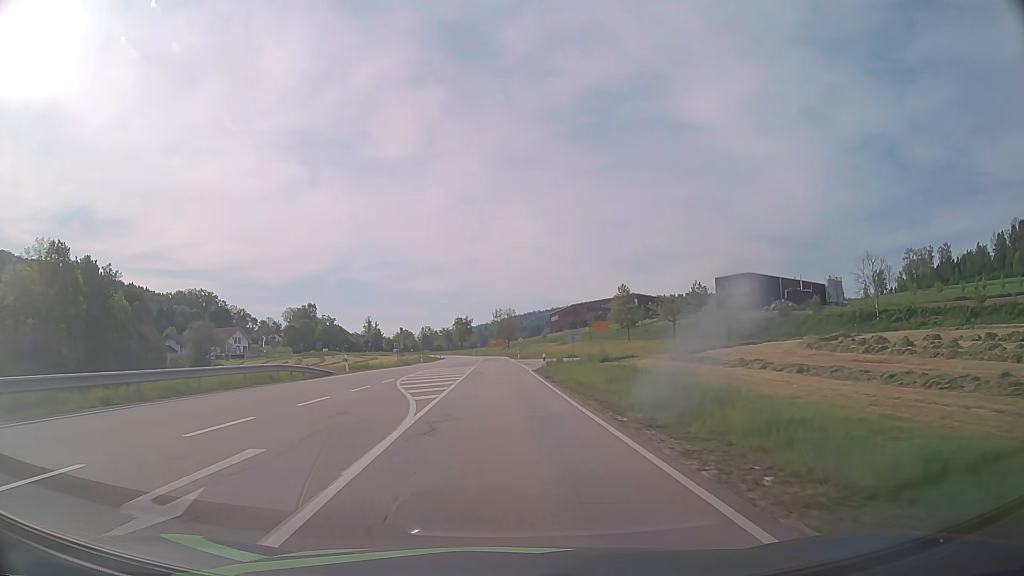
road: secondary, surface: asphalt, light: Day
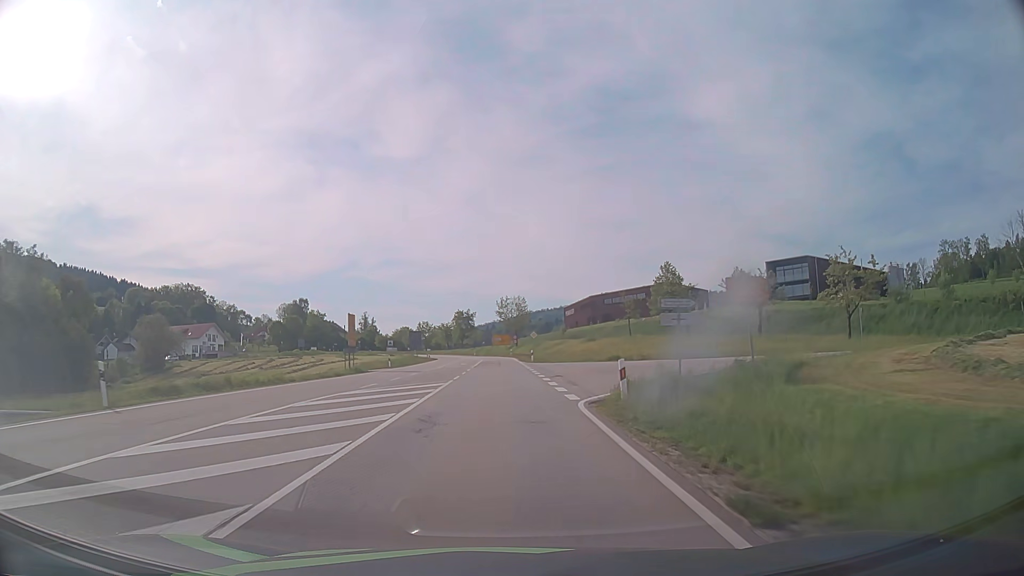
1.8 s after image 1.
(+0.1, +27.4) m; -1°
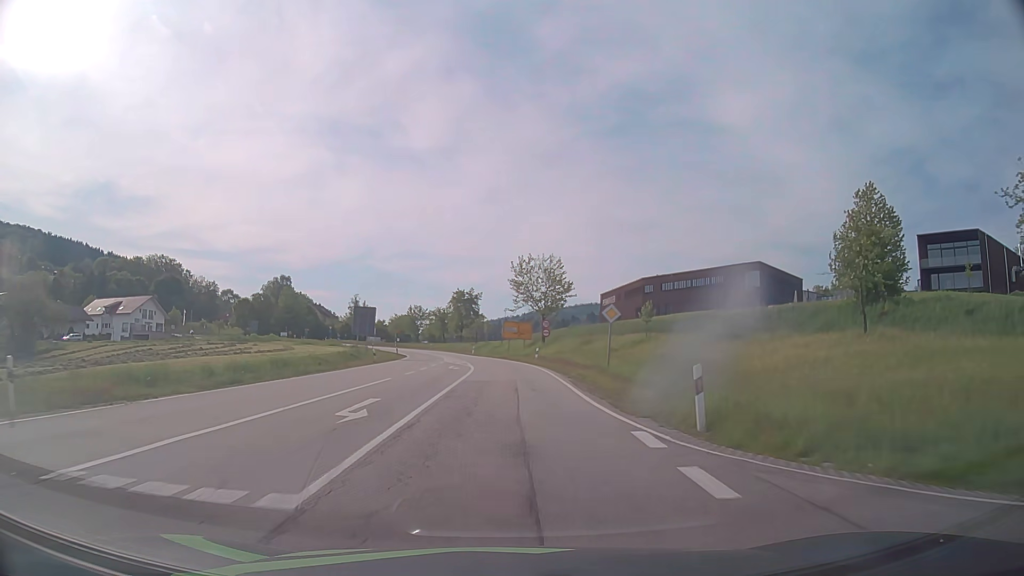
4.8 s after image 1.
(-0.6, +47.0) m; -1°
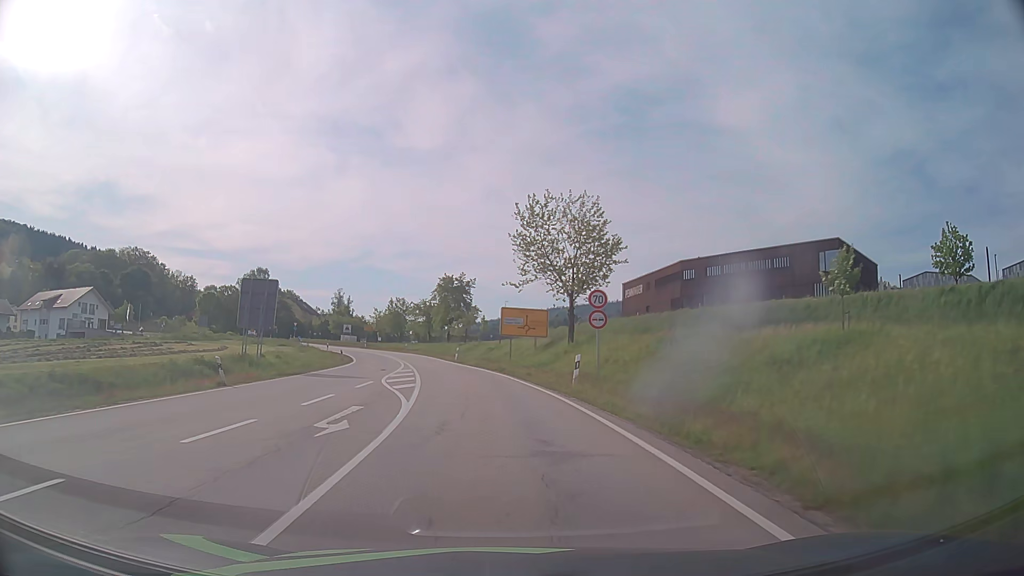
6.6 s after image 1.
(+0.1, +26.4) m; 0°
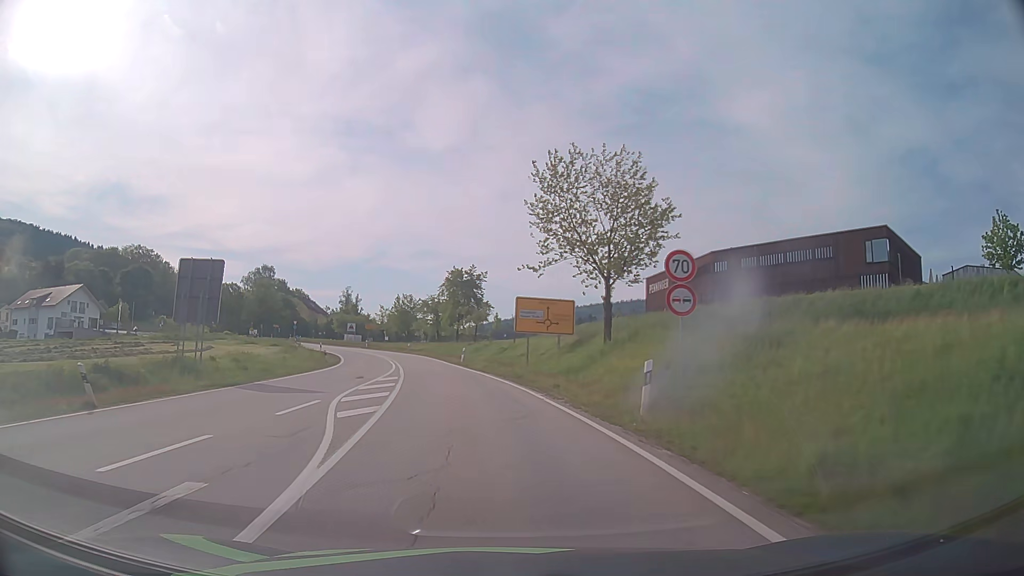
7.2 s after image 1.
(-0.1, +8.5) m; -1°
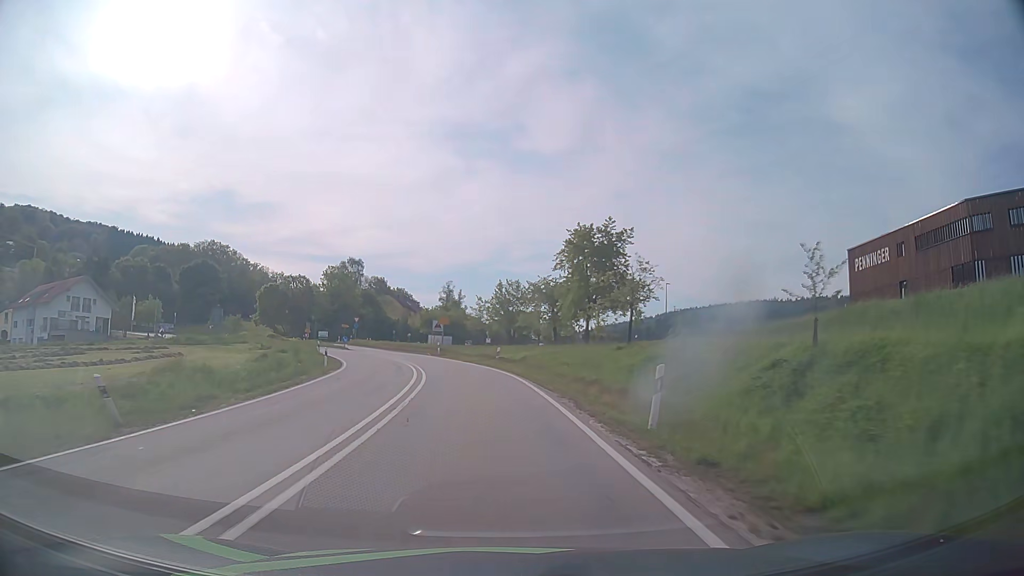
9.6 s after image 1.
(-3.1, +33.9) m; -10°
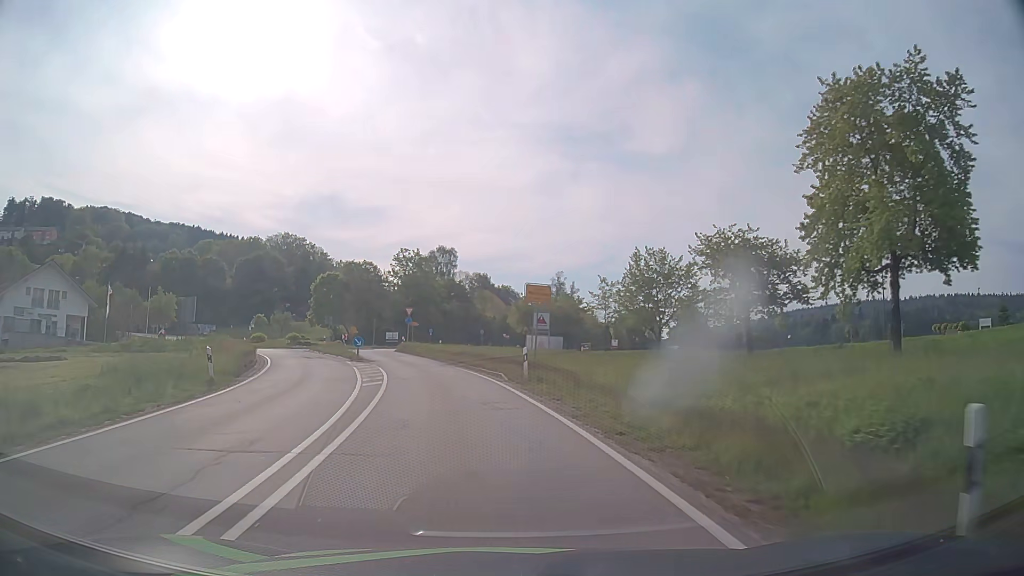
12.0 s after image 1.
(-2.2, +33.2) m; -9°
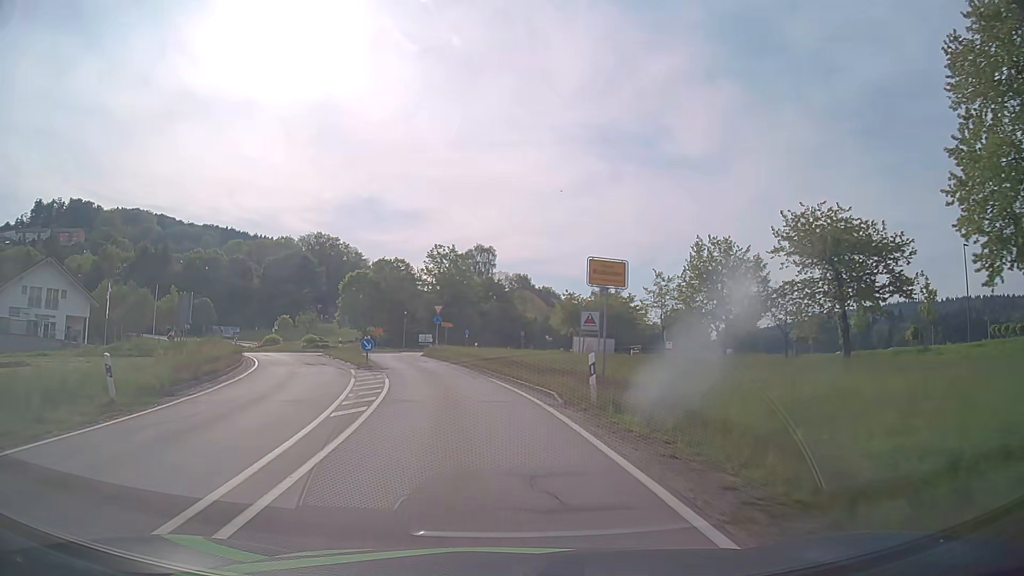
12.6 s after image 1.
(-0.2, +7.6) m; -3°
